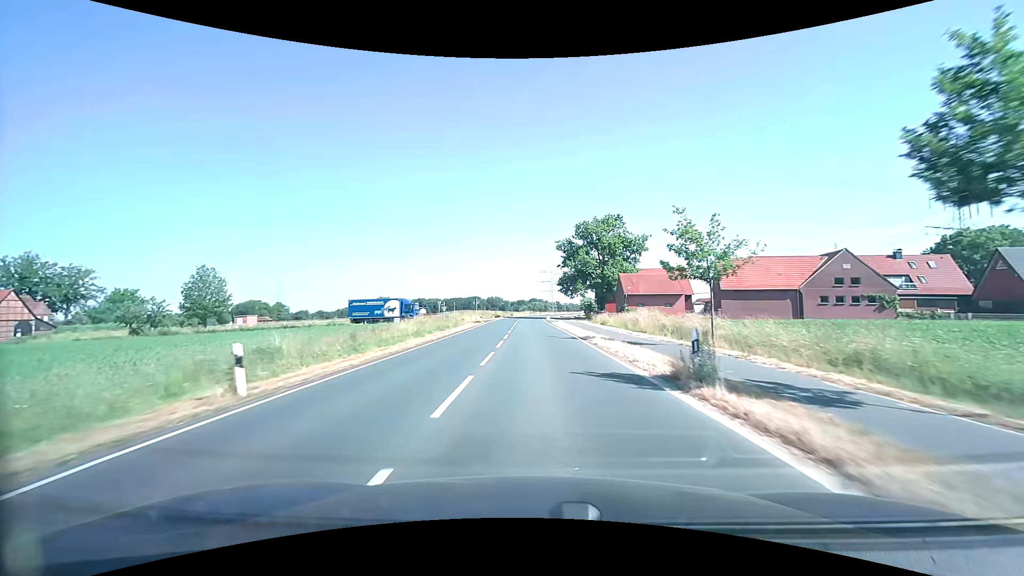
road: secondary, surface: asphalt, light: Day
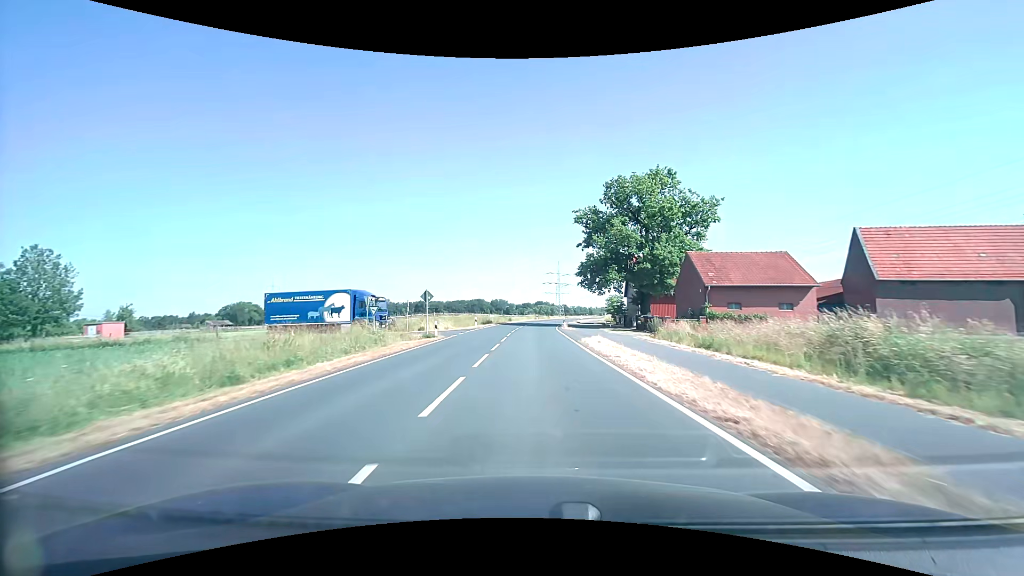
(-0.1, +29.9) m; -1°
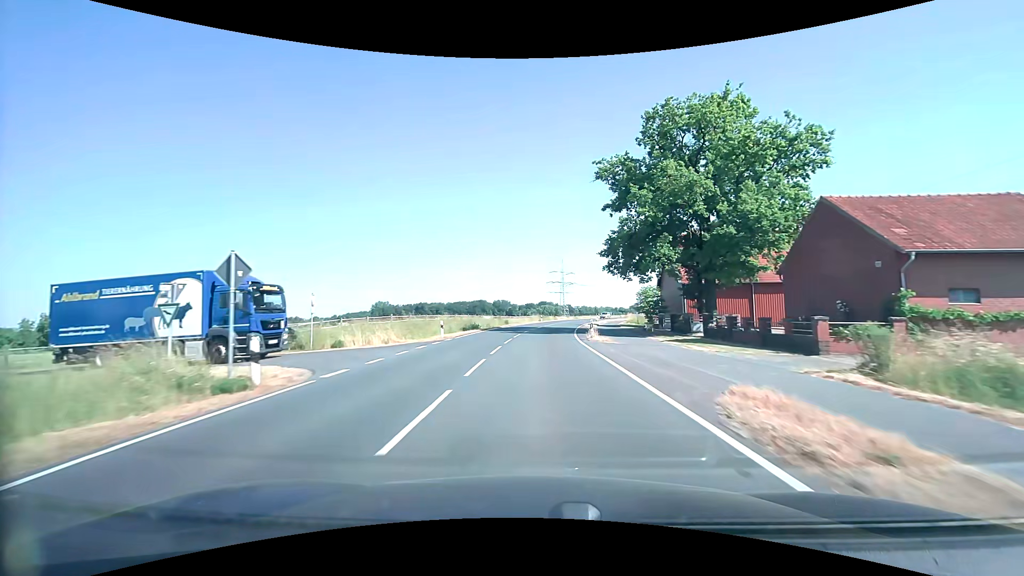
(-0.1, +19.7) m; 0°
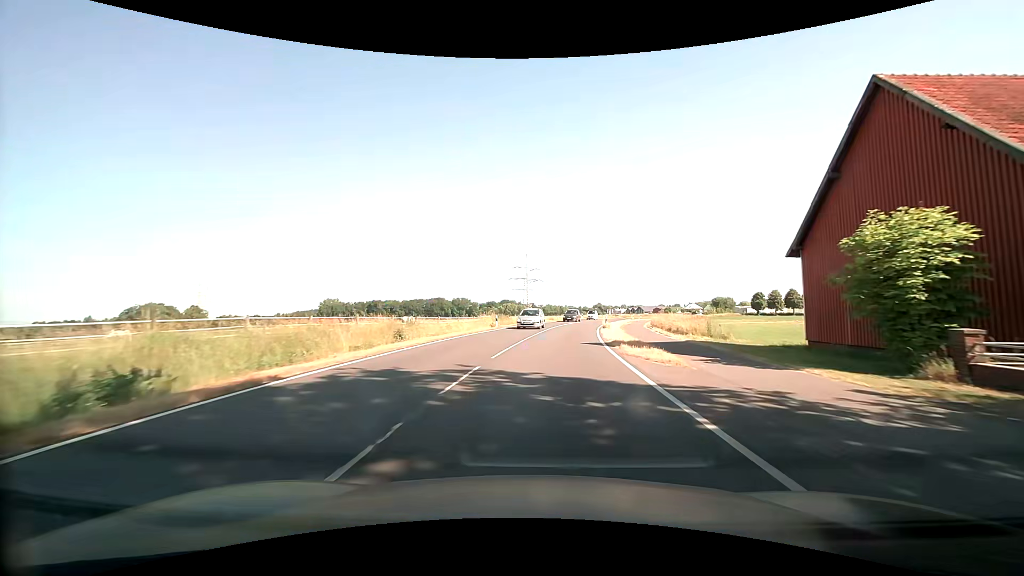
(+0.8, +38.9) m; +4°
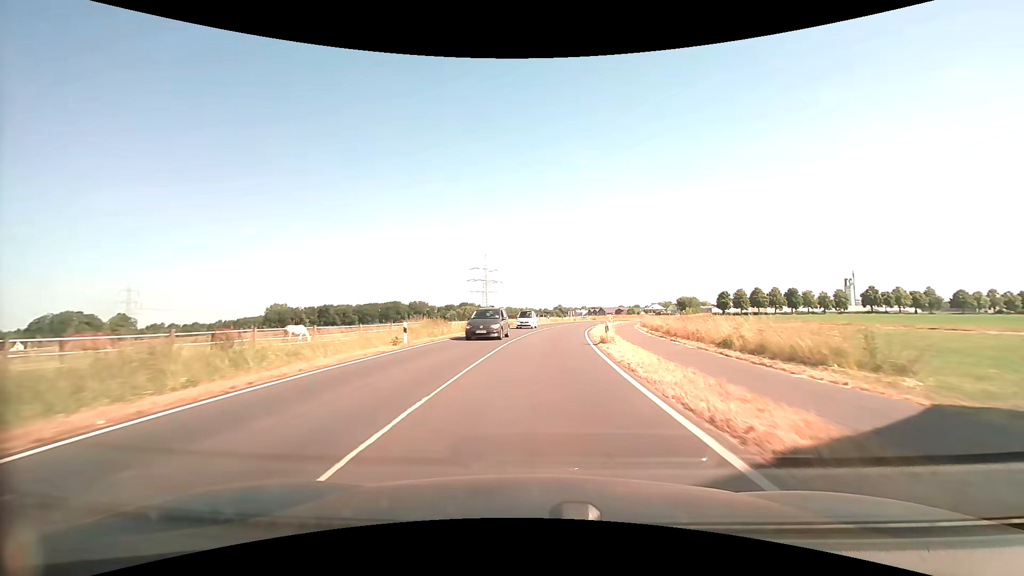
(+0.7, +18.4) m; +4°
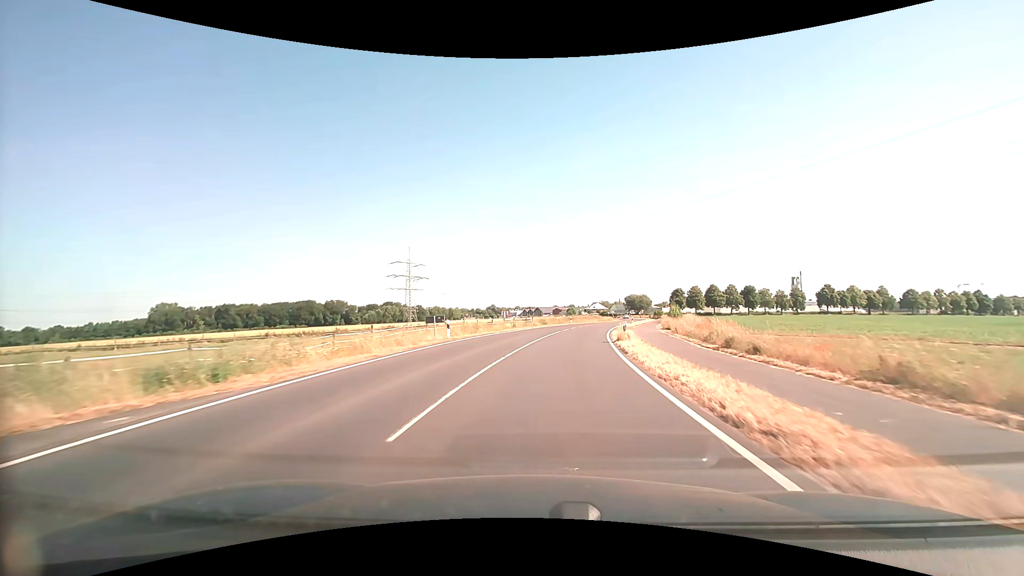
(+2.9, +45.6) m; +7°
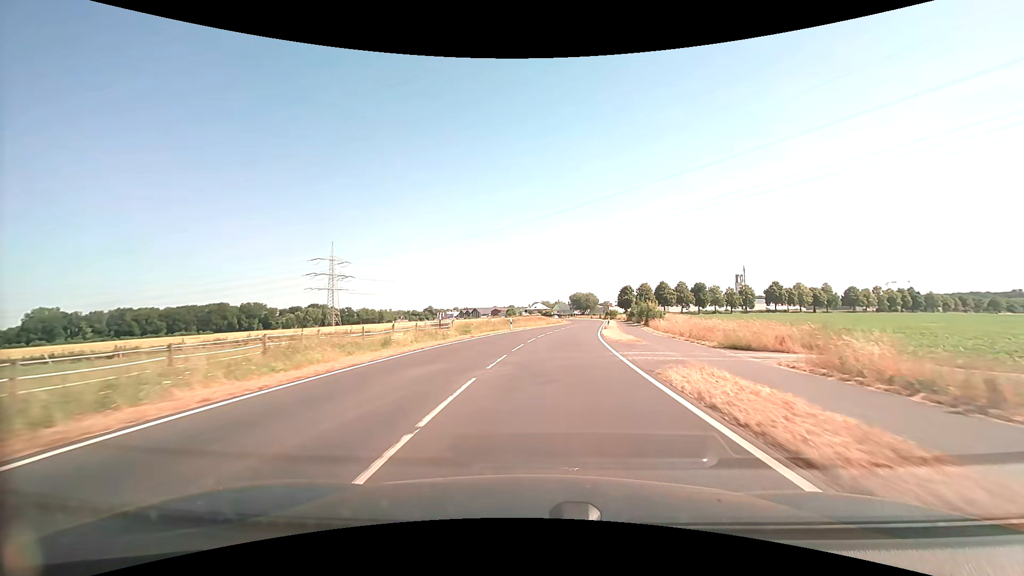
(+2.0, +28.0) m; +7°
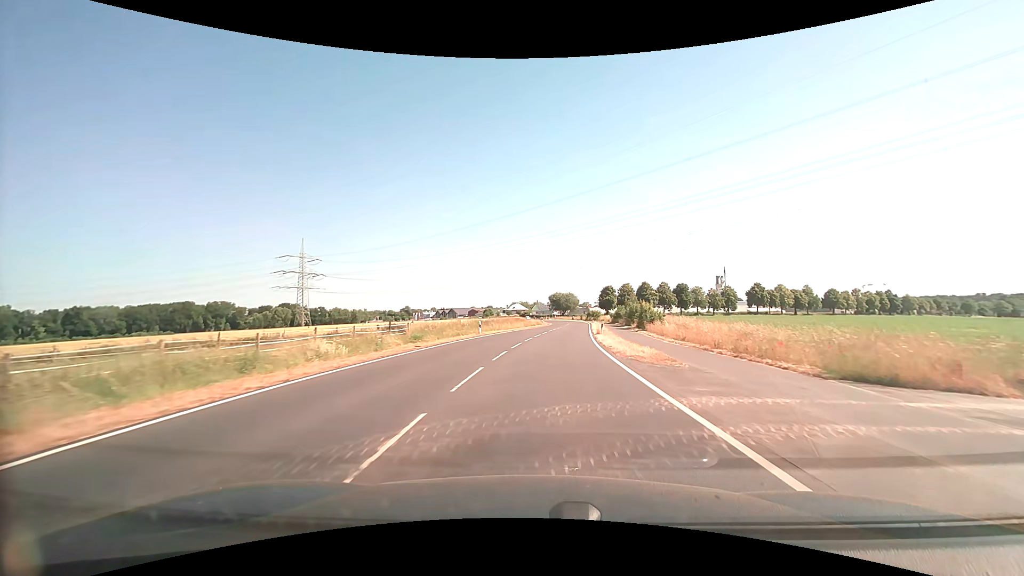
(+0.2, +9.6) m; +2°
(0, +10) (+1, +20) (+2, +30) (+3, +40) (+4, +50) (+5, +60) (+6, +70) (+7, +80) (+8, +90) (+8, +100) m
